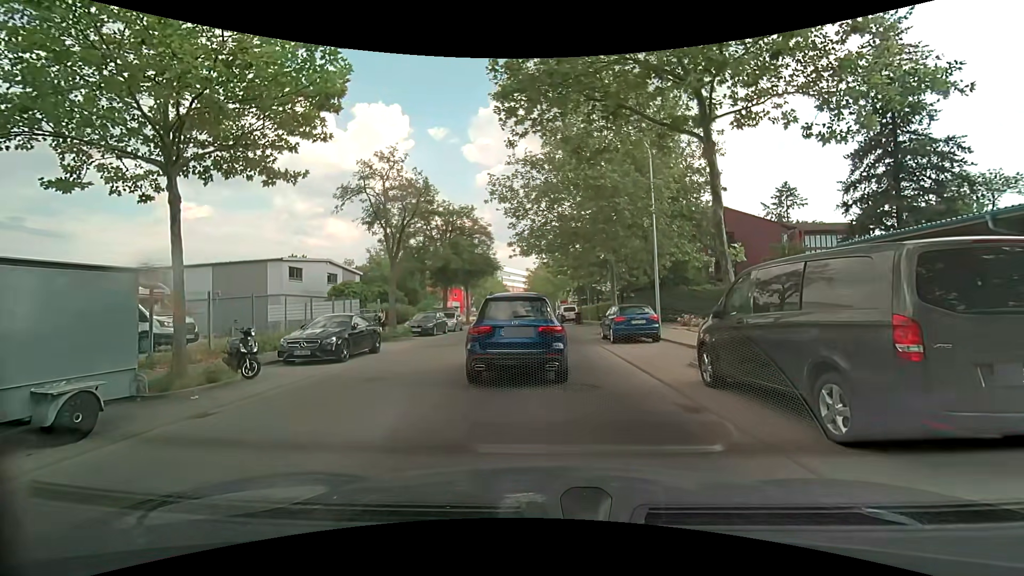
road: unclassified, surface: asphalt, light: Day
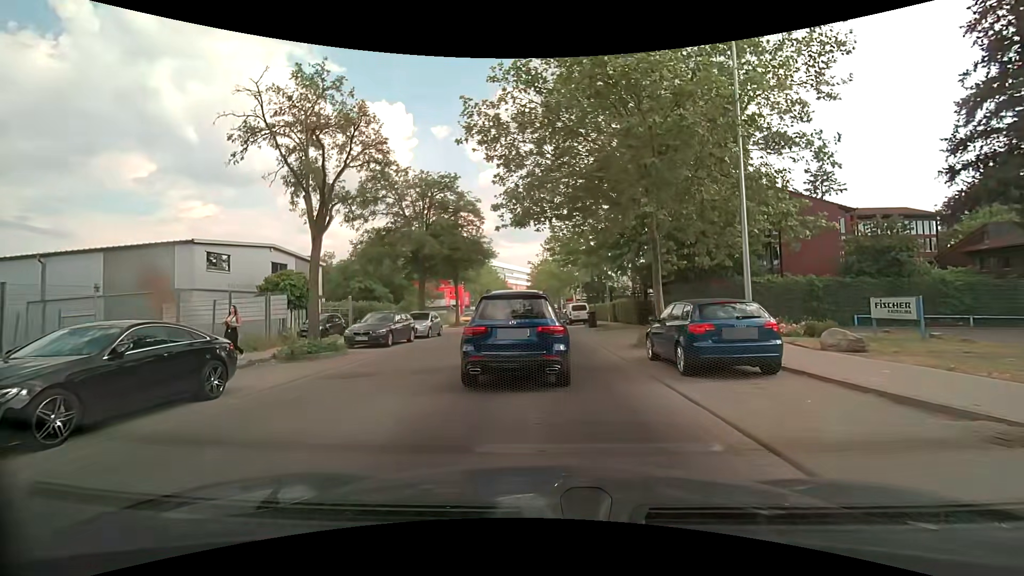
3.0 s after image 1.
(0.0, +9.1) m; -1°
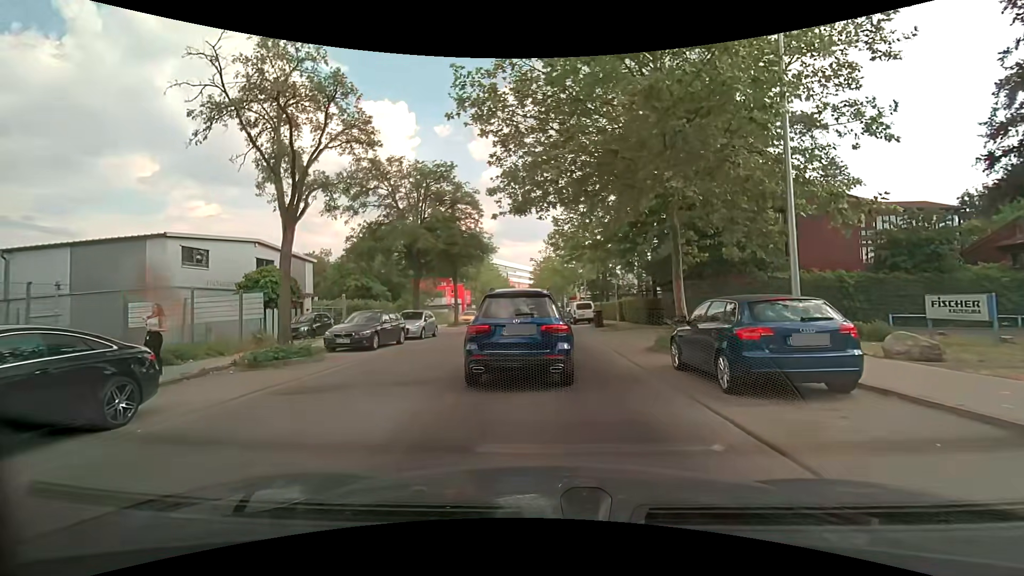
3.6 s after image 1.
(0.0, +2.1) m; -1°
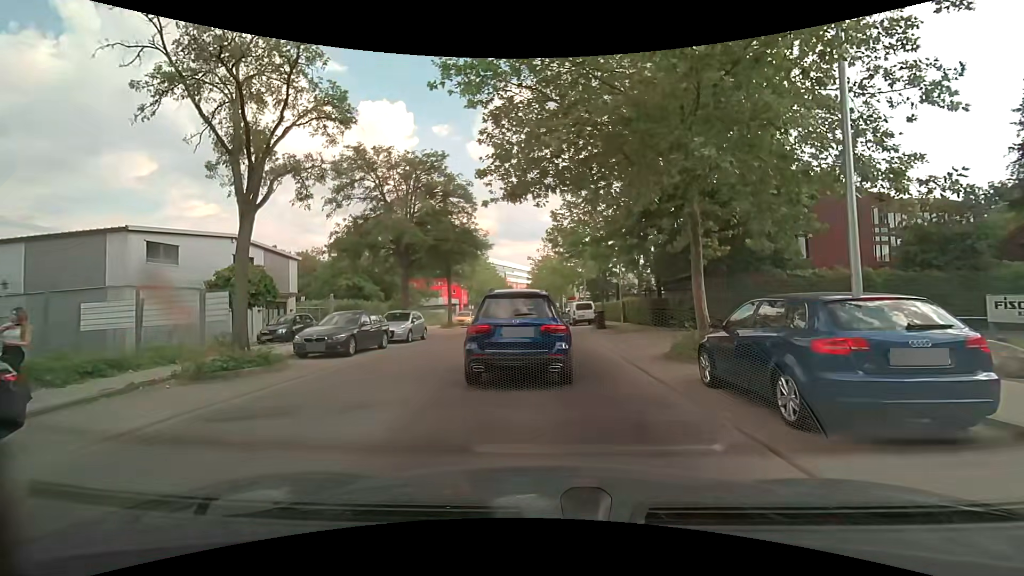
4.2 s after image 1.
(+0.1, +2.0) m; +1°
